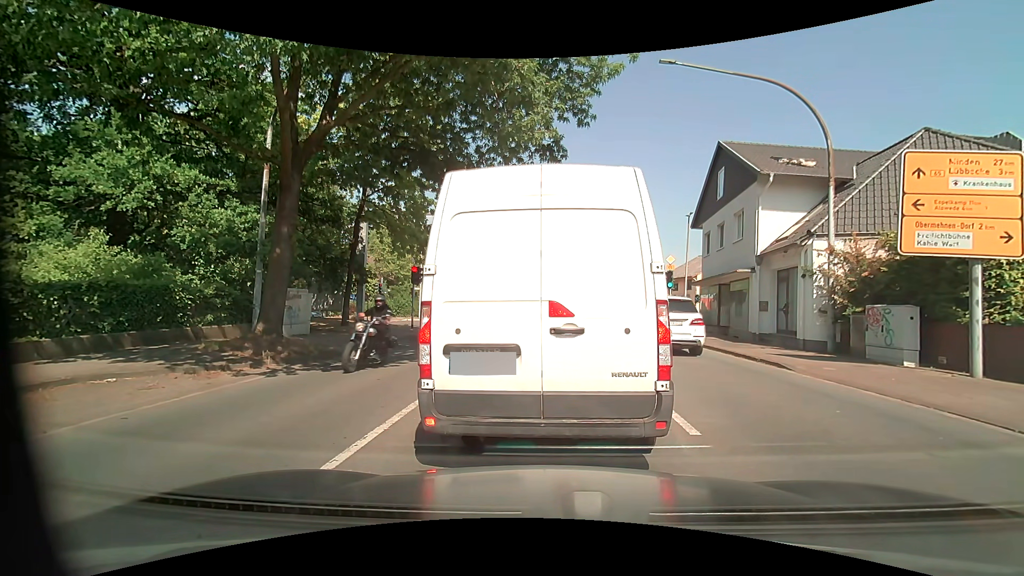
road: primary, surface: asphalt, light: Day
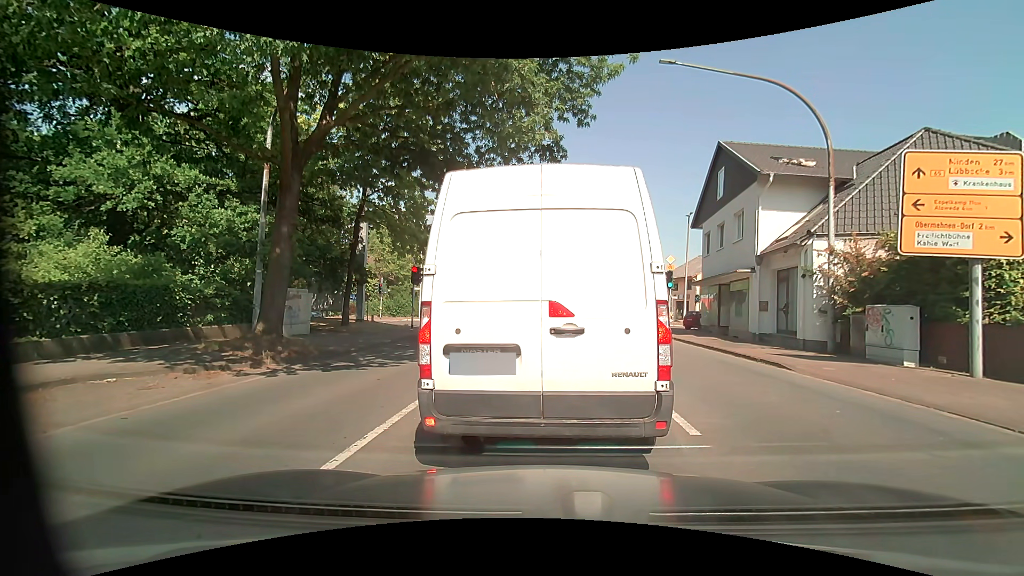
(0.0, 0.0) m; 0°
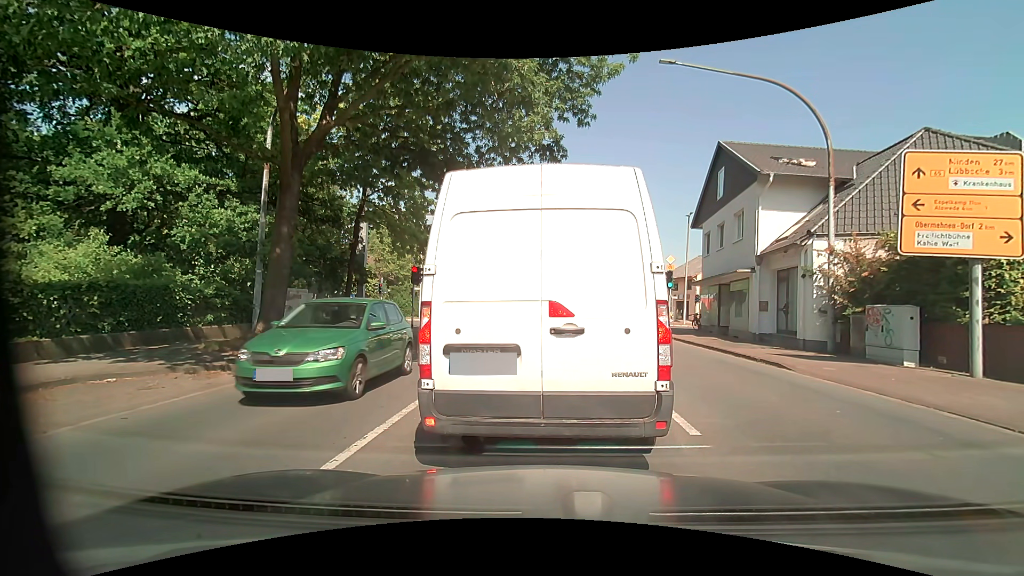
(0.0, 0.0) m; 0°
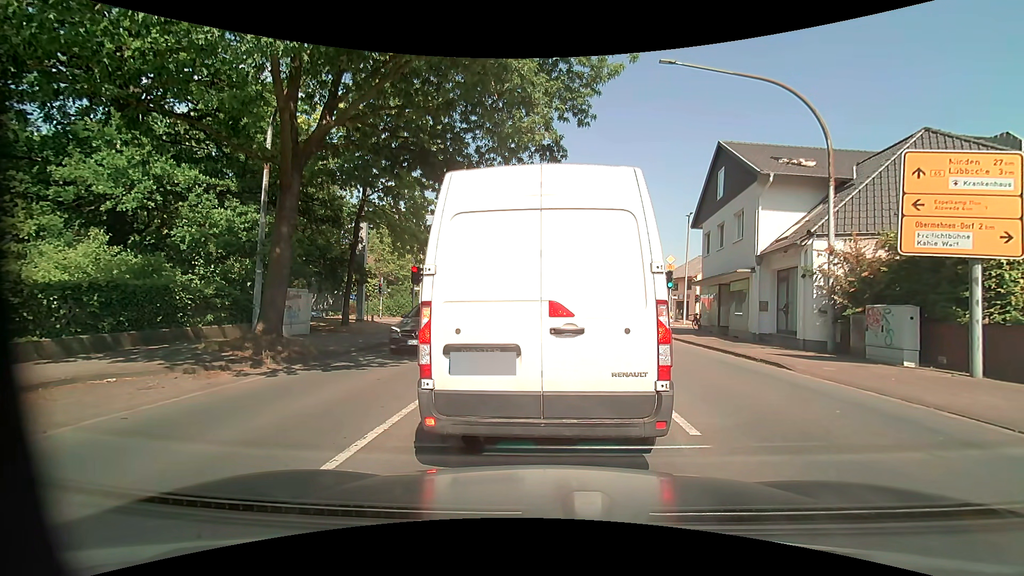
(0.0, 0.0) m; 0°
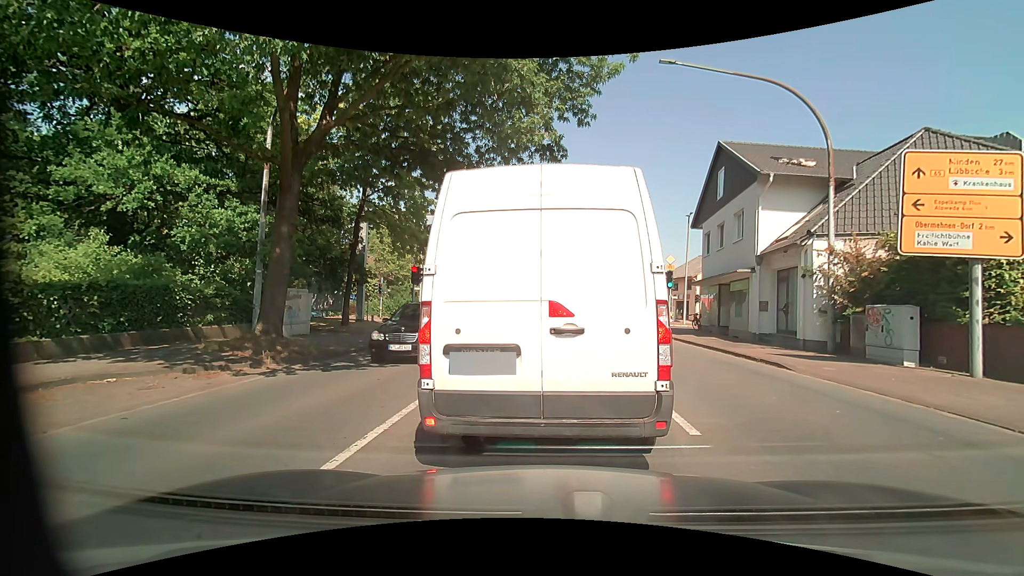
(0.0, 0.0) m; 0°
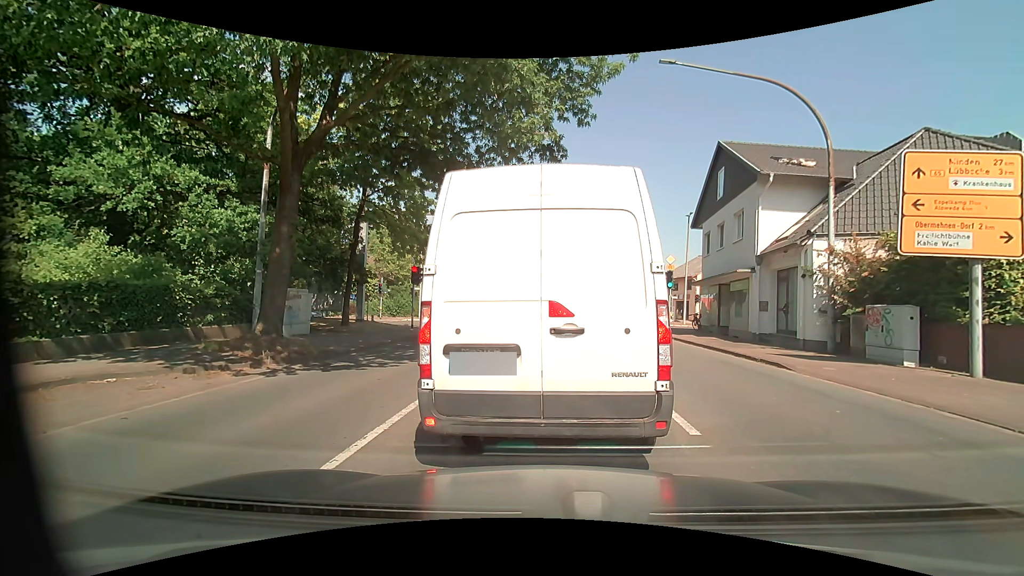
(0.0, 0.0) m; 0°
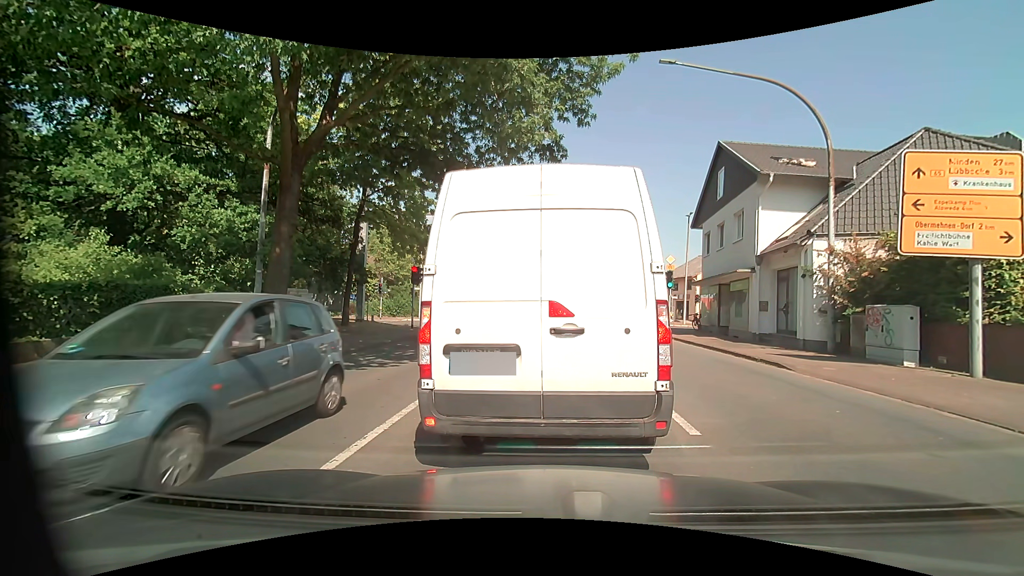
(0.0, 0.0) m; 0°
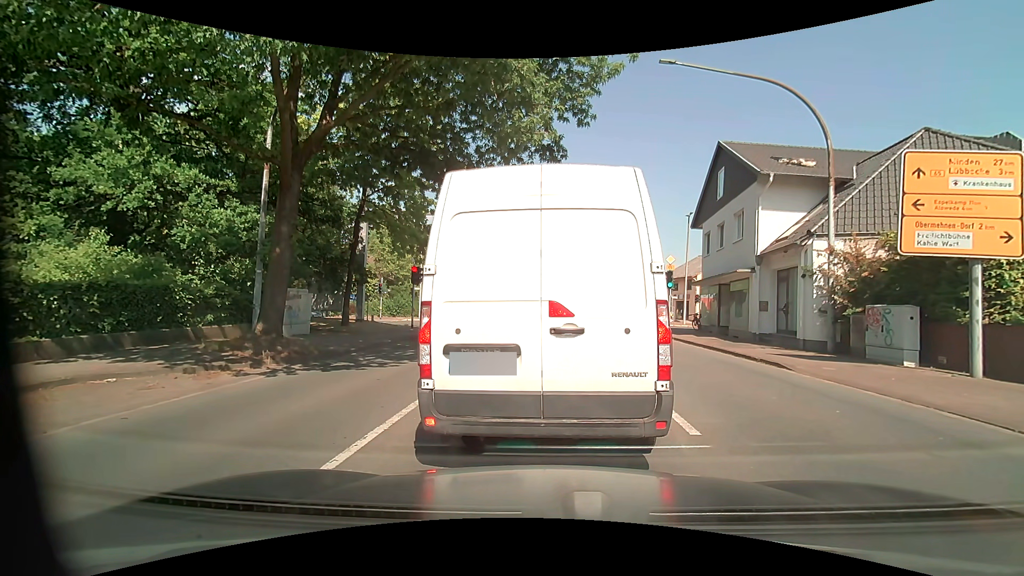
(0.0, 0.0) m; 0°
(0, +10) (0, +20) (0, +30) (-1, +40) (-5, +49) (-15, +51) (-25, +50) (-34, +48) (-44, +47) (-54, +46) m
